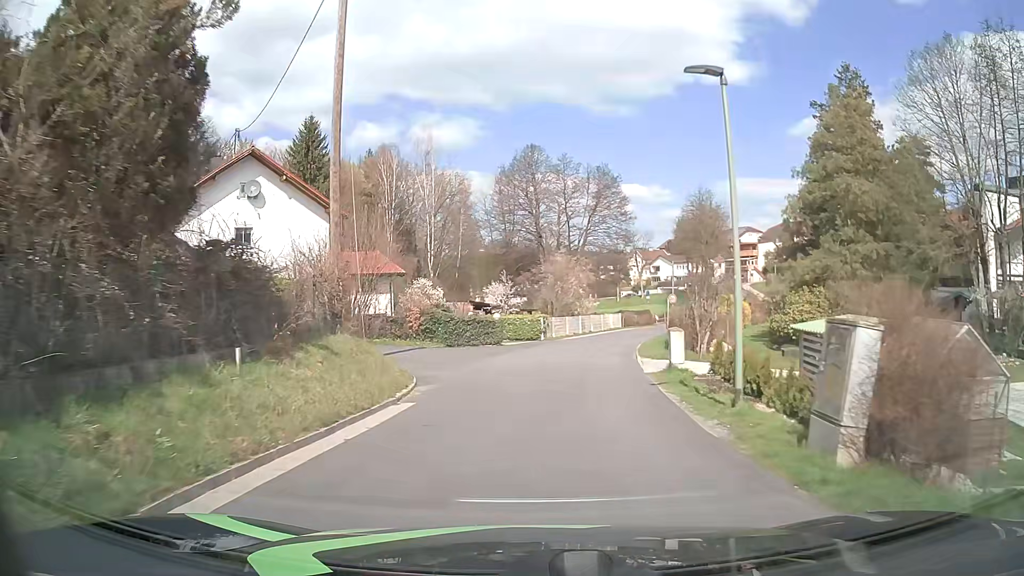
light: Day
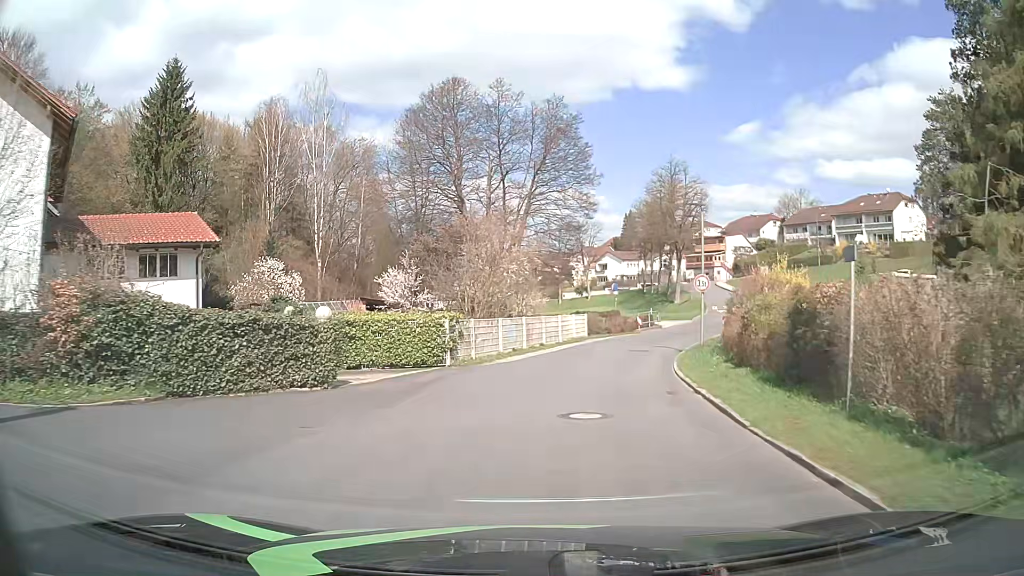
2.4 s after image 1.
(+0.6, +21.0) m; +5°
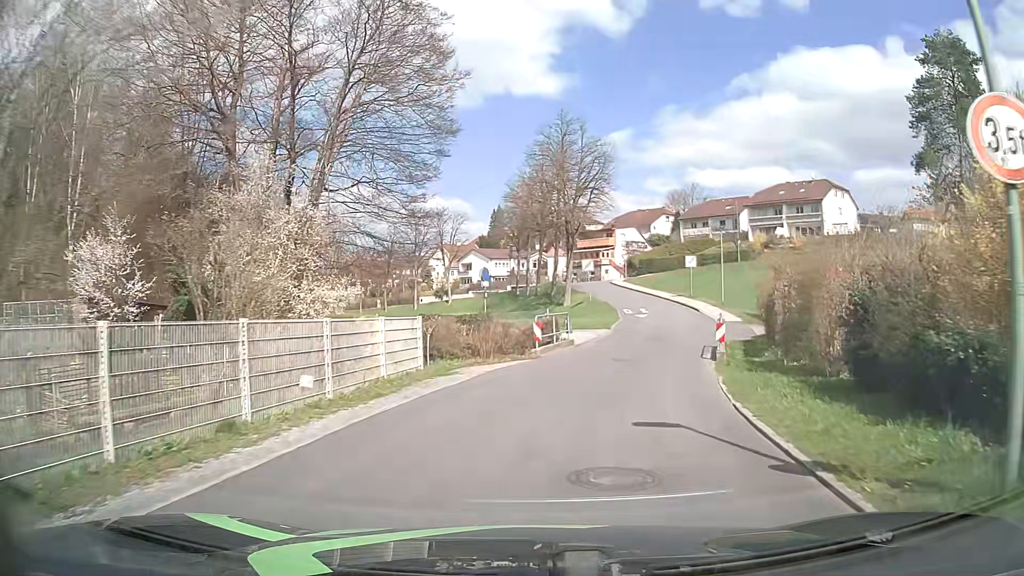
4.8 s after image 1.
(+1.8, +19.8) m; +12°
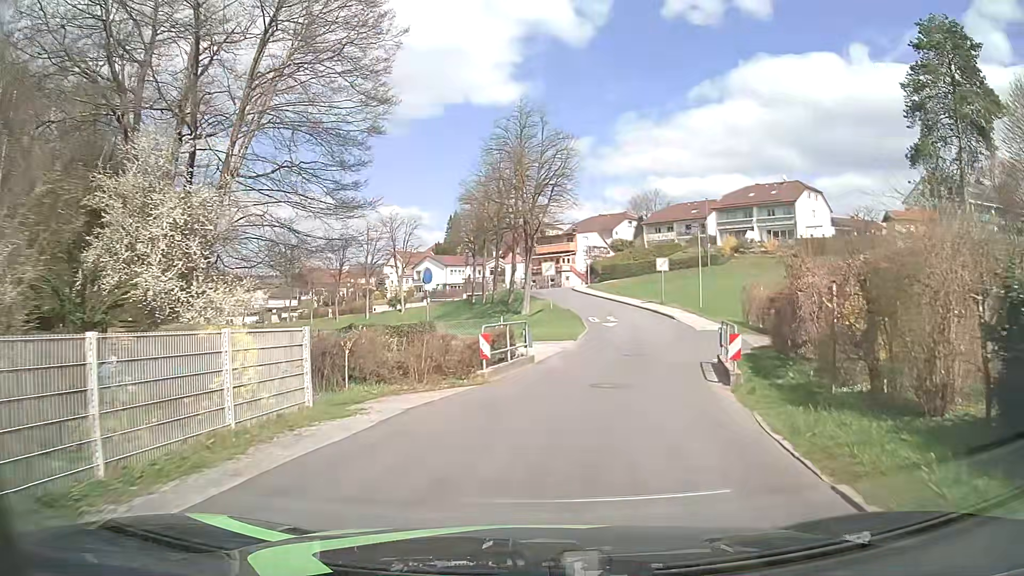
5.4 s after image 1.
(+0.1, +4.9) m; +3°
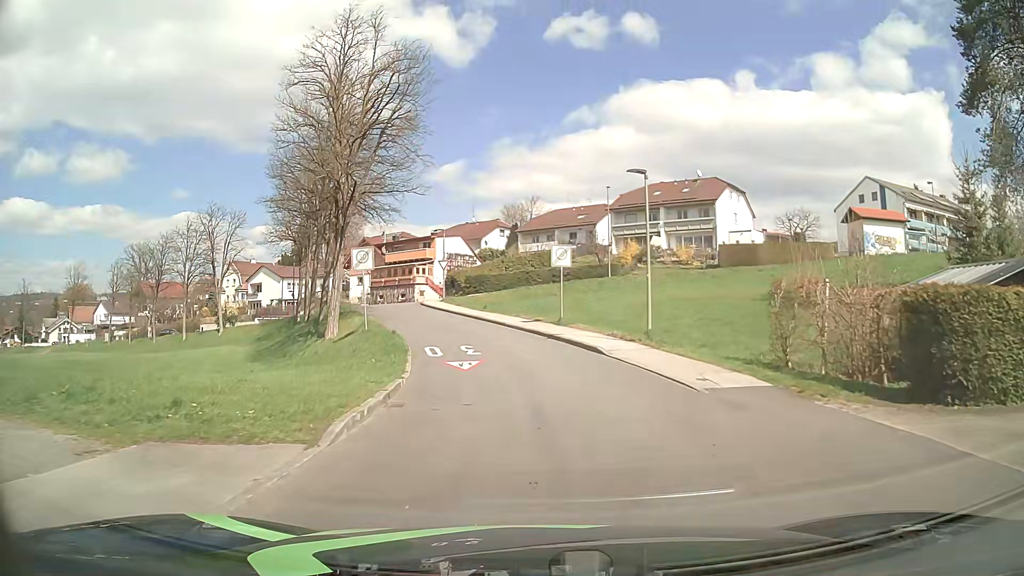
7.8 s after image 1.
(+2.2, +19.8) m; +11°
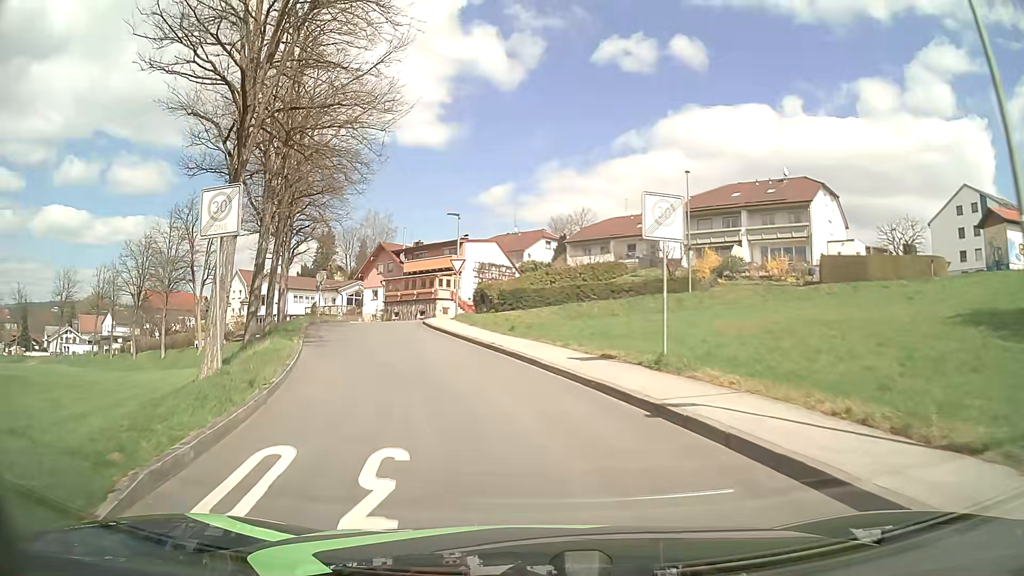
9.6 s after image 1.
(-0.3, +15.2) m; -4°
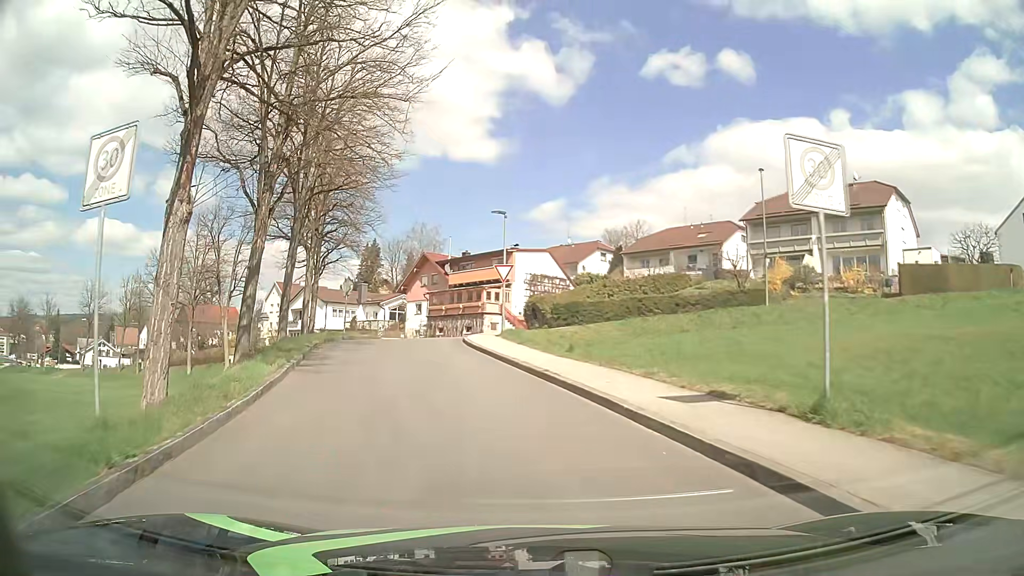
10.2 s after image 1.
(-0.2, +5.0) m; -4°
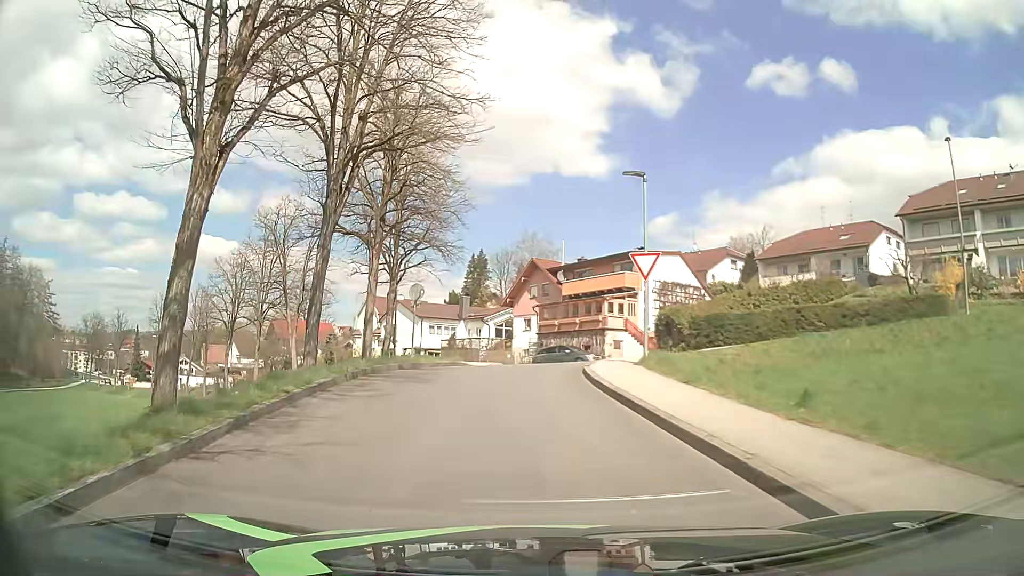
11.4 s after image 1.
(-0.9, +9.6) m; -10°
